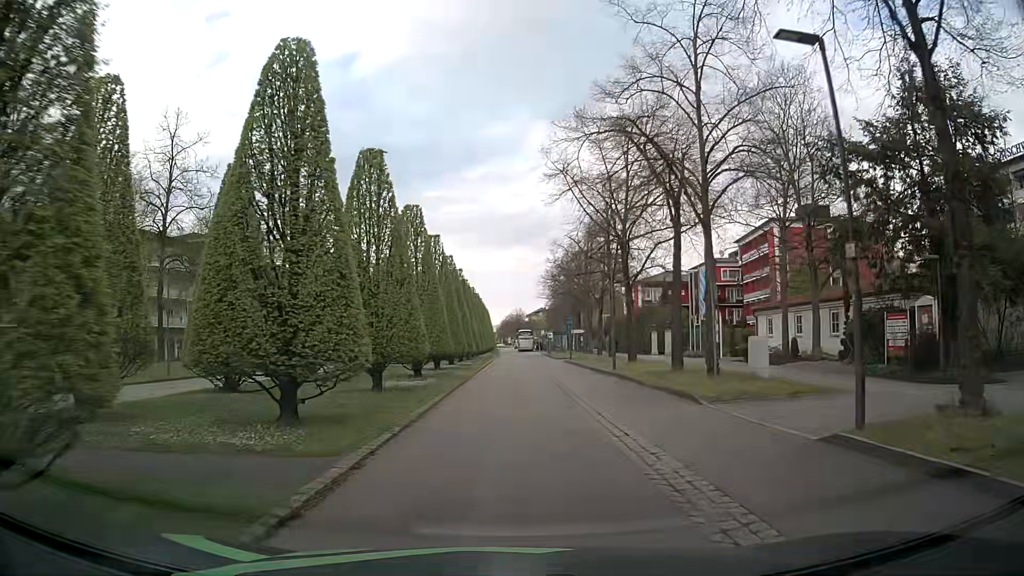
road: residential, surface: asphalt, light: Day
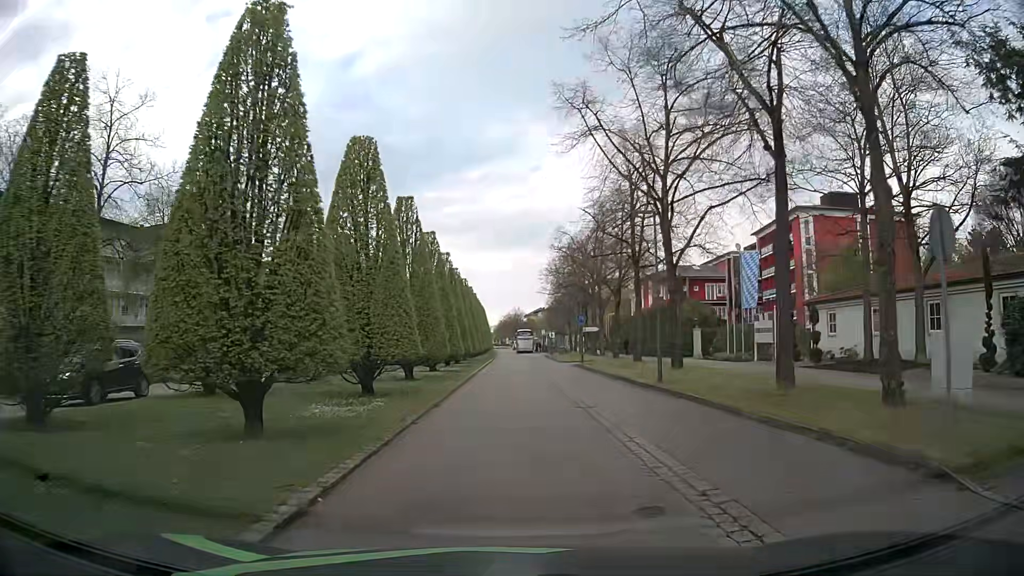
(0.0, +8.9) m; +1°
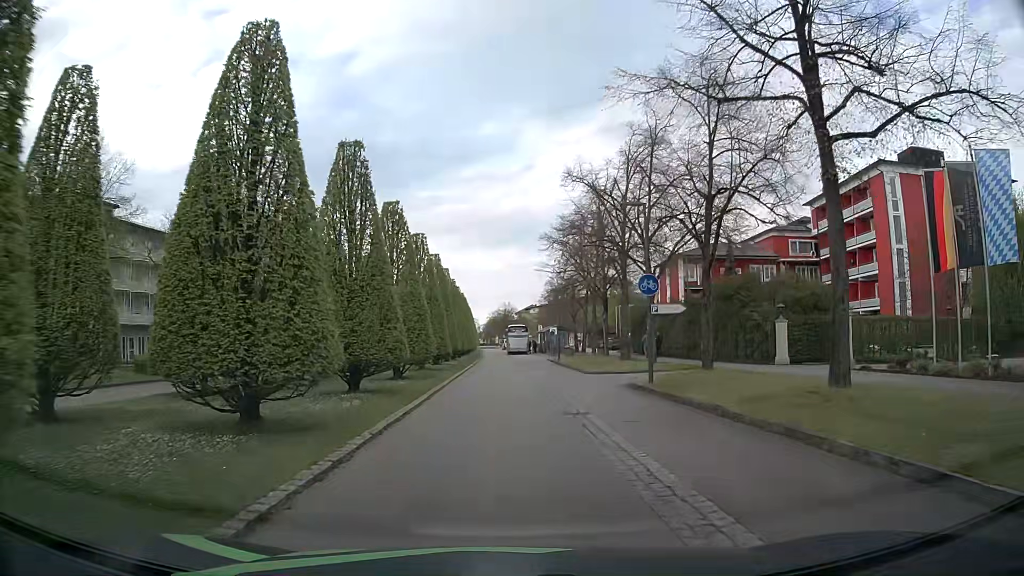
(0.0, +21.6) m; 0°
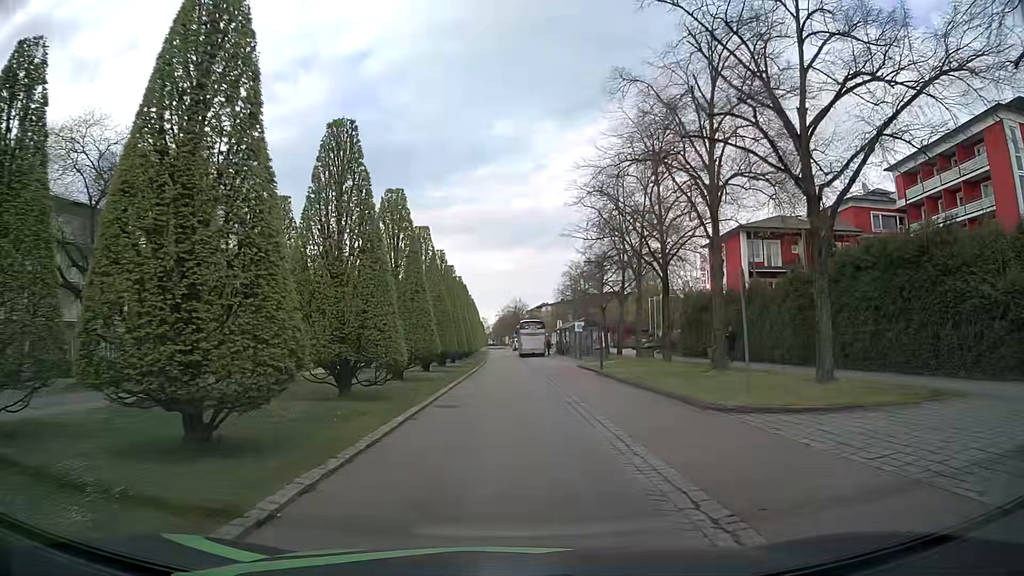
(0.0, +17.0) m; 0°
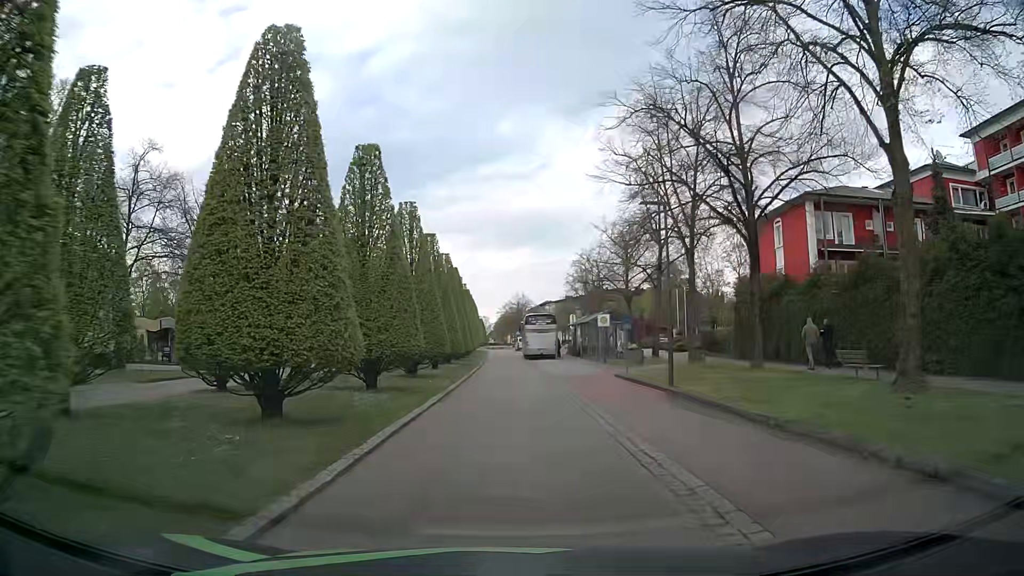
(-0.1, +12.7) m; 0°
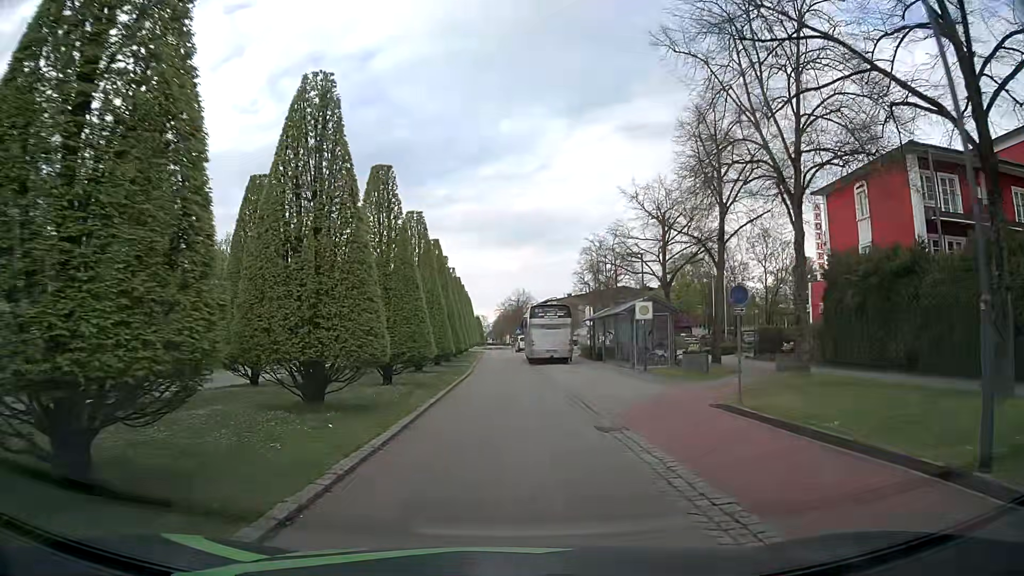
(-0.1, +12.7) m; 0°
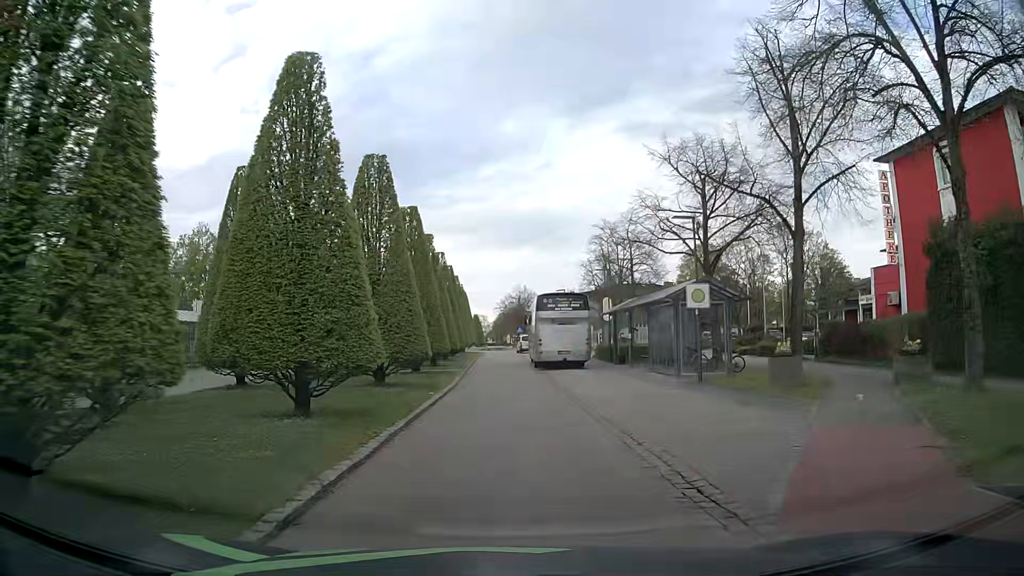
(0.0, +8.5) m; 0°
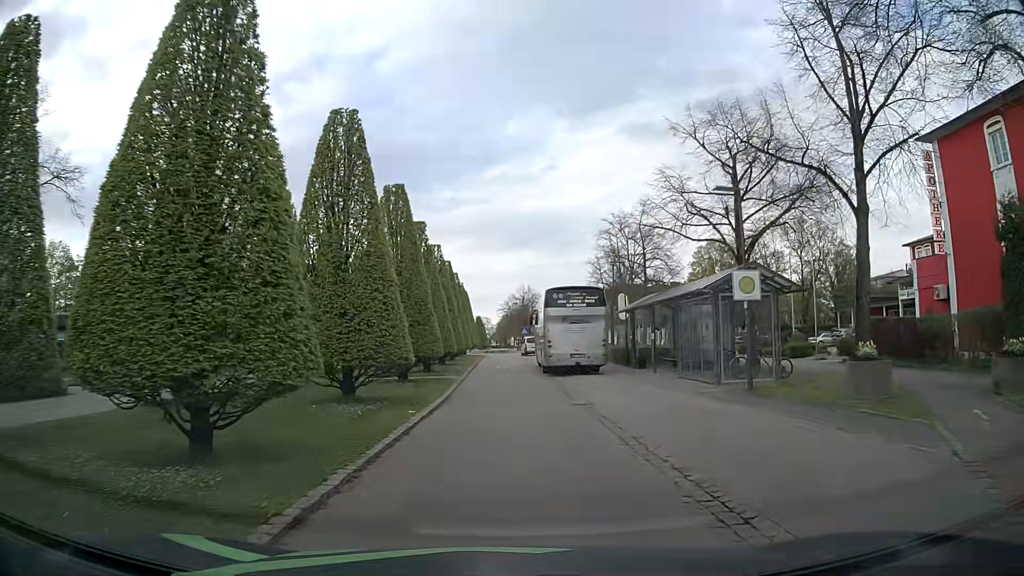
(0.0, +4.2) m; +2°
